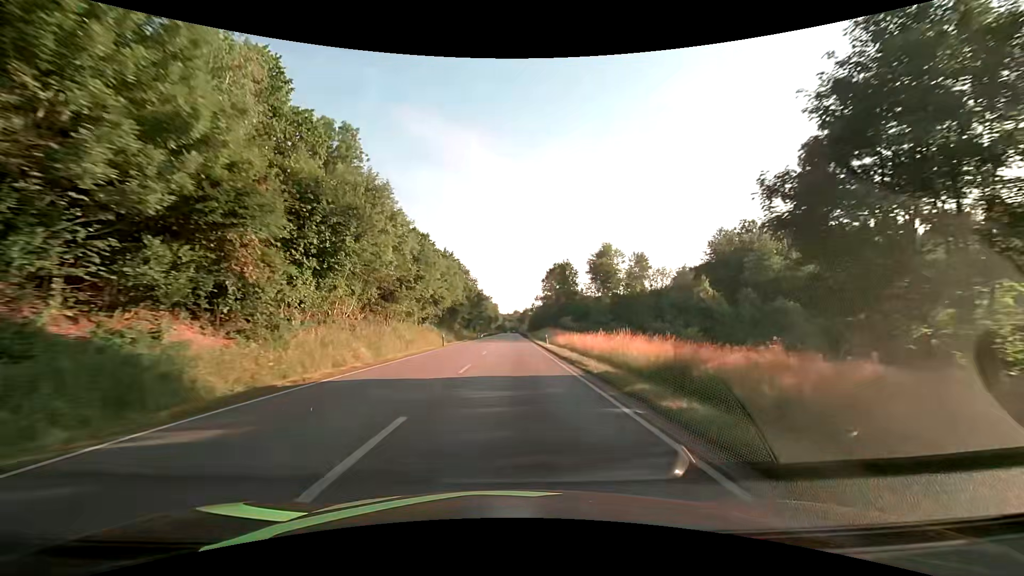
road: primary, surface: asphalt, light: Day
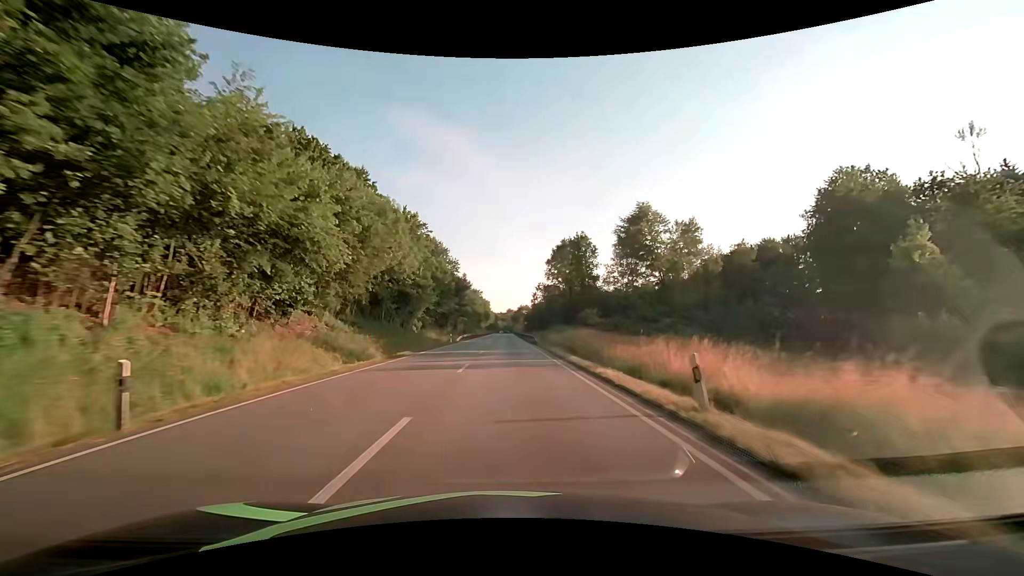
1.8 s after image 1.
(+0.1, +36.4) m; +1°
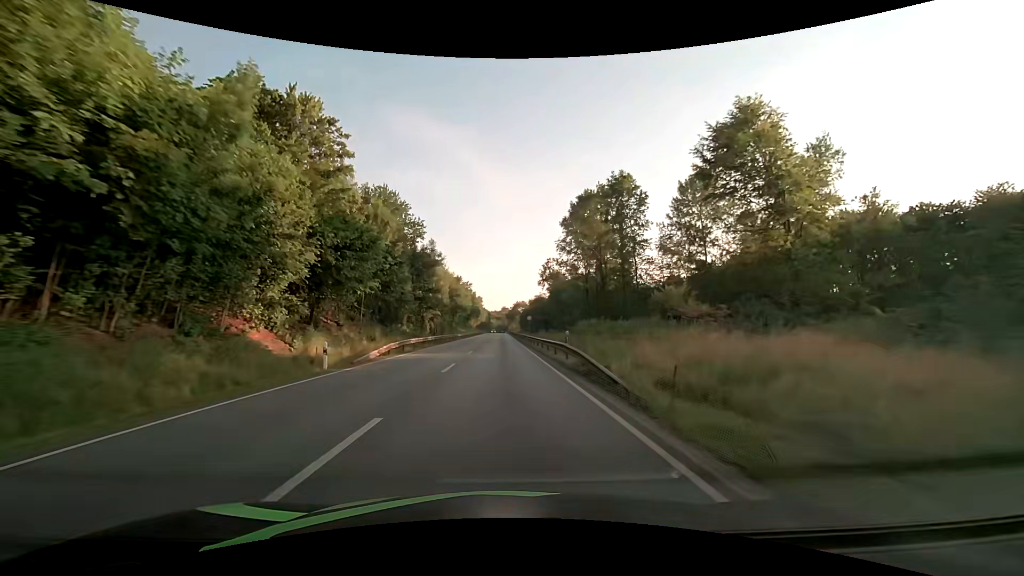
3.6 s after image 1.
(+0.3, +36.2) m; +1°
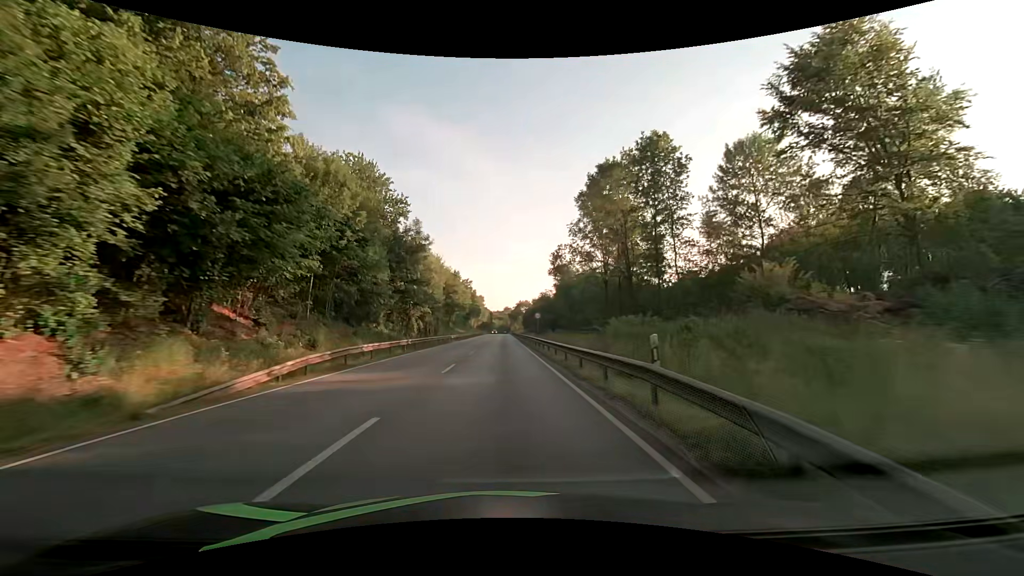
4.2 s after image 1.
(0.0, +12.0) m; 0°
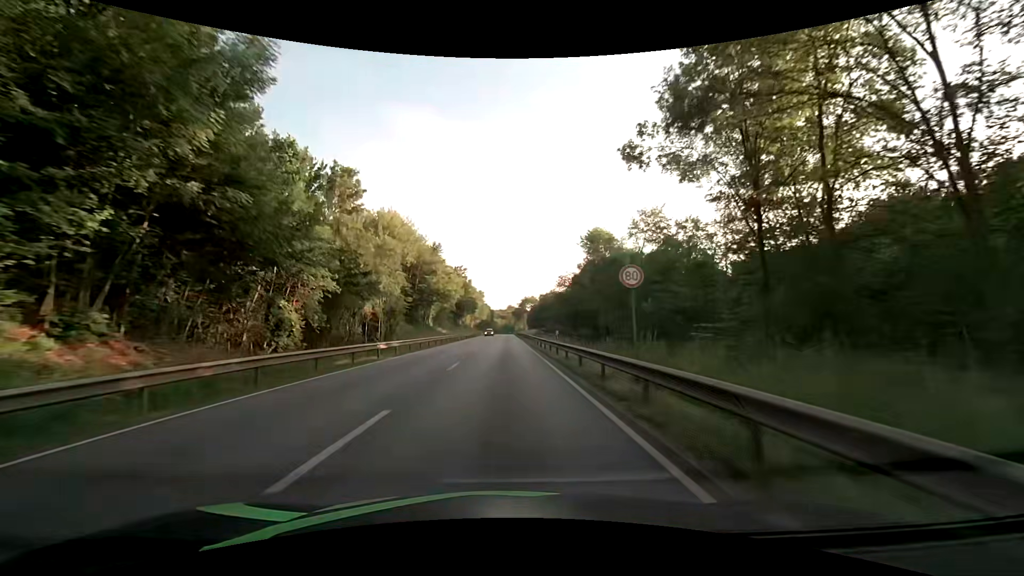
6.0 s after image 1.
(-0.1, +35.6) m; 0°
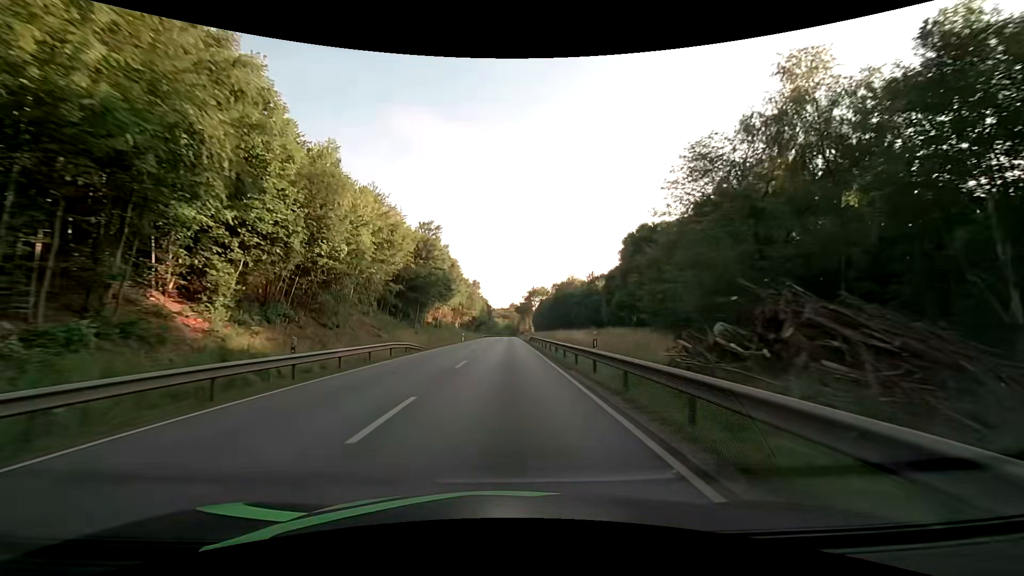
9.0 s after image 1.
(0.0, +58.5) m; 0°
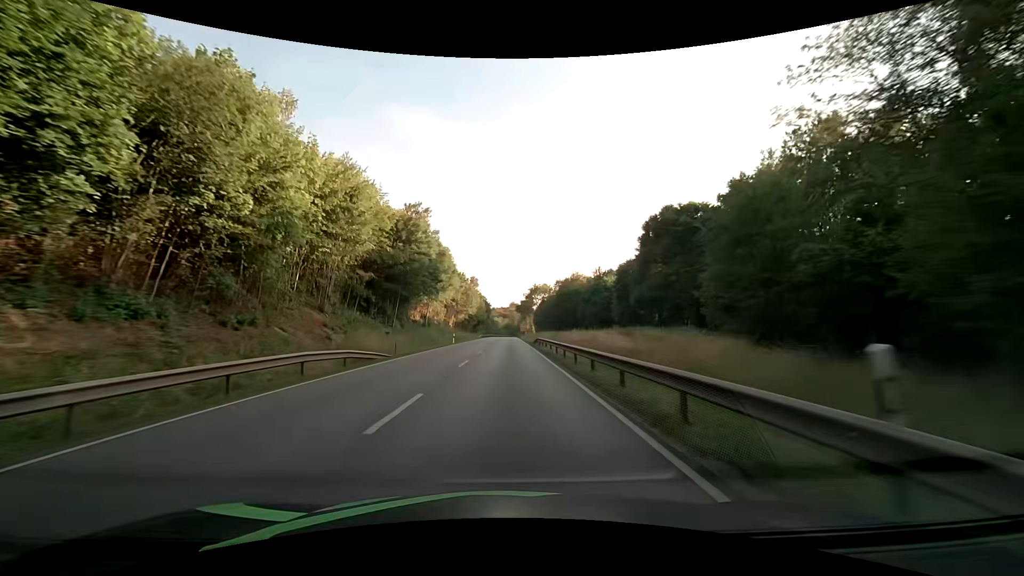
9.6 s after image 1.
(0.0, +11.6) m; 0°
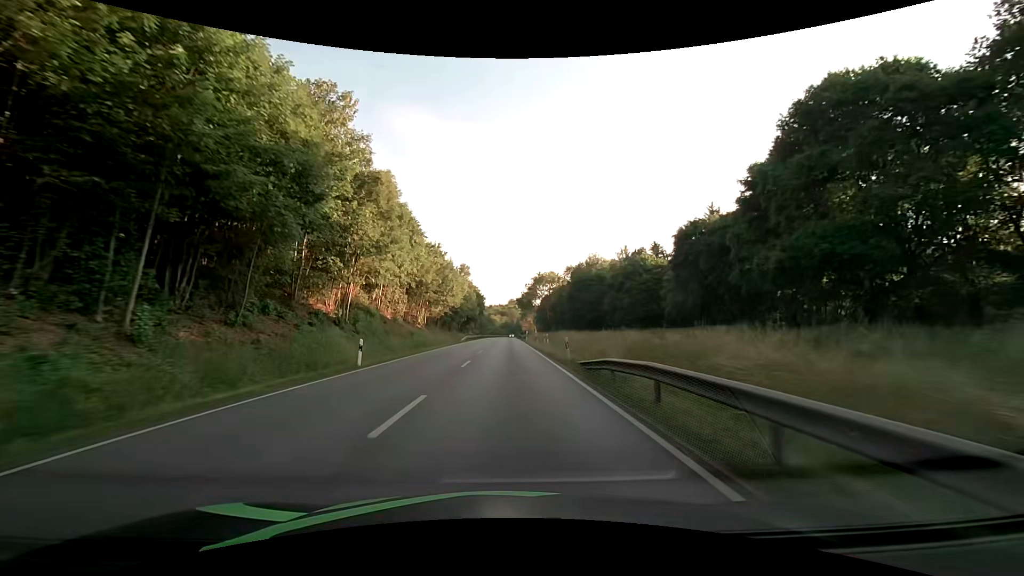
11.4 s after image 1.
(+0.2, +34.5) m; 0°
(0, +10) (0, +20) (0, +30) (0, +40) (0, +50) (0, +60) (0, +70) (0, +80) (0, +90) (0, +100) m
